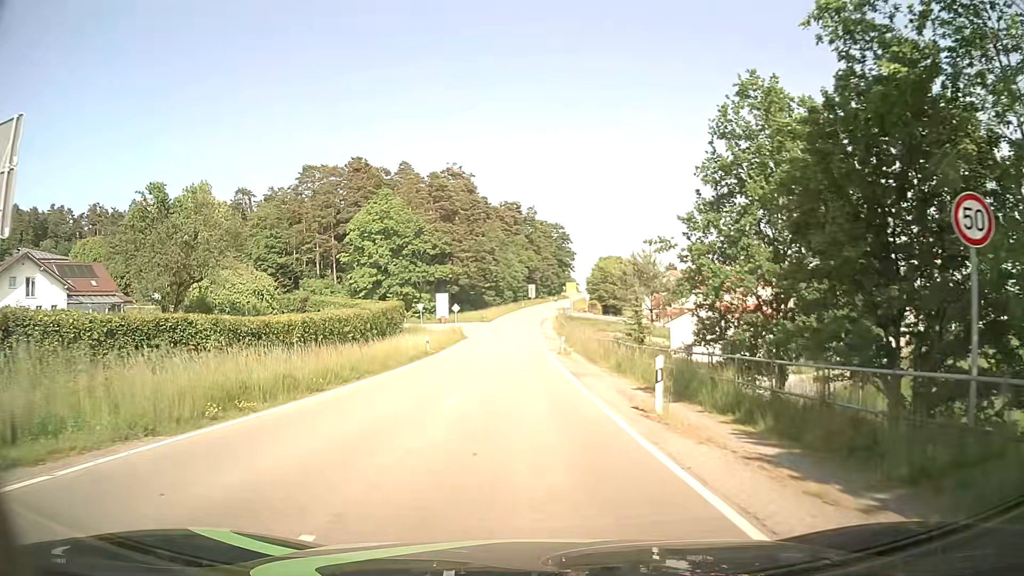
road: secondary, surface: asphalt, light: Day
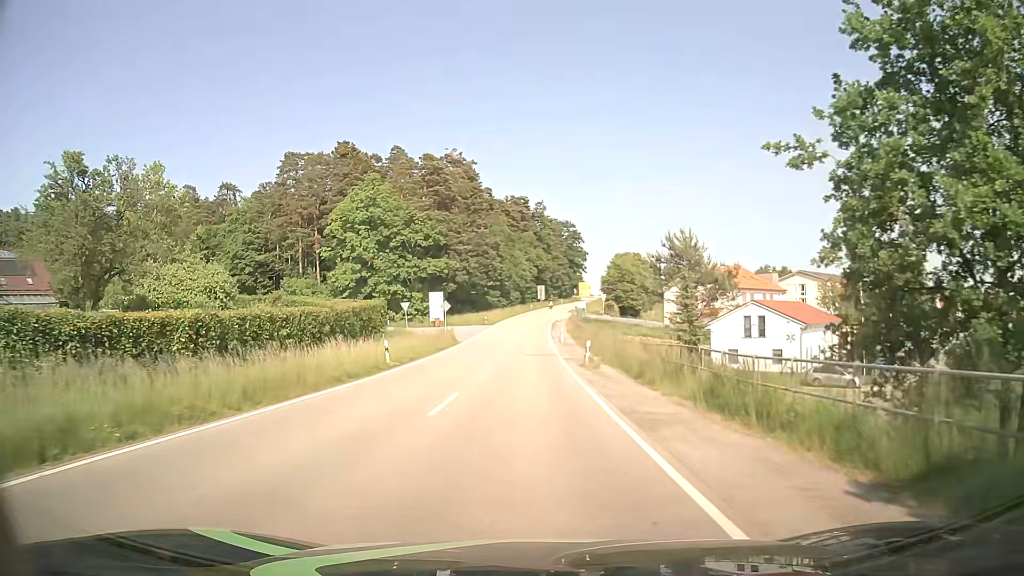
(+0.1, +13.3) m; 0°
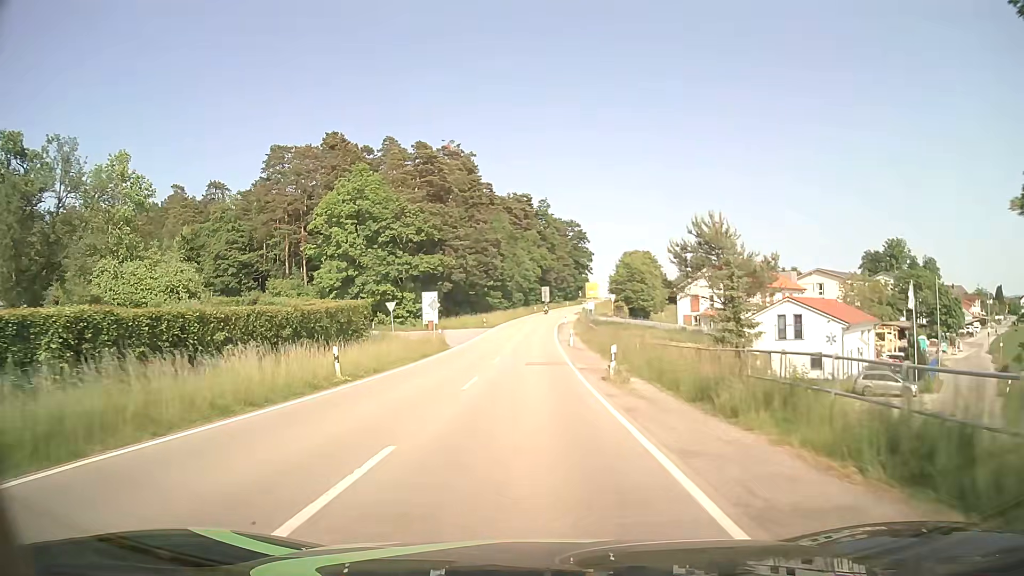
(-0.1, +7.5) m; -1°
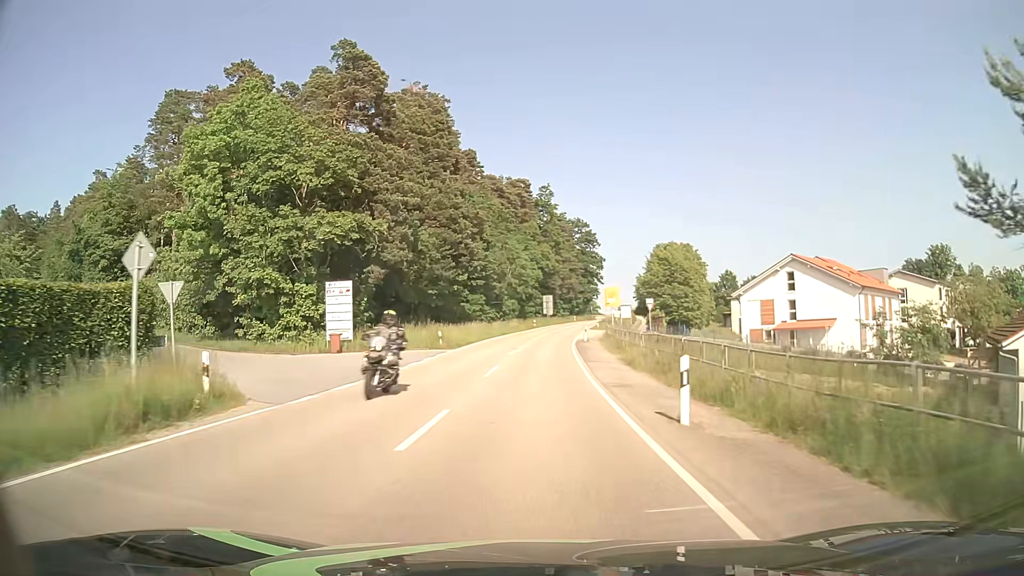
(0.0, +32.5) m; 0°
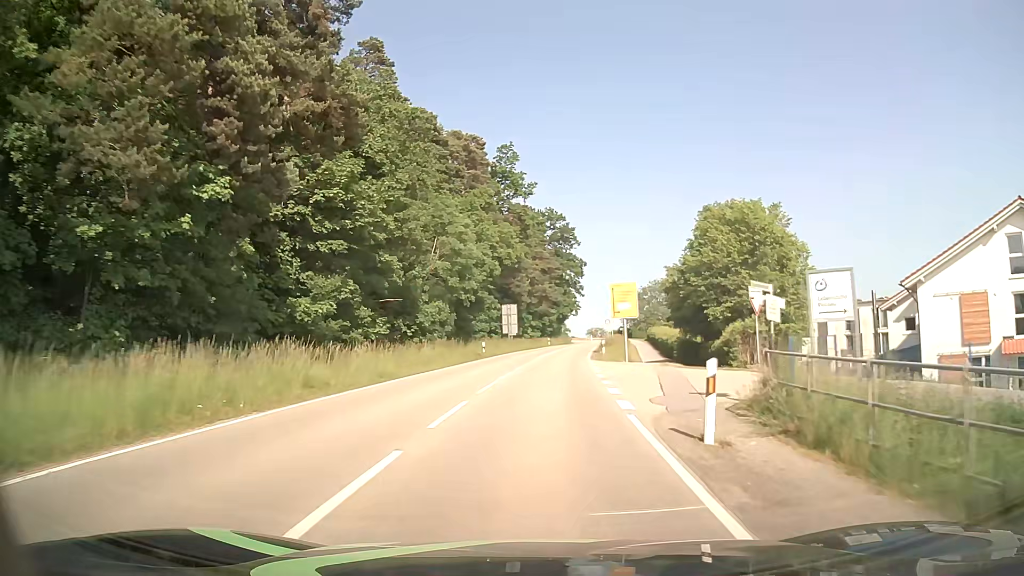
(+0.8, +39.6) m; +3°
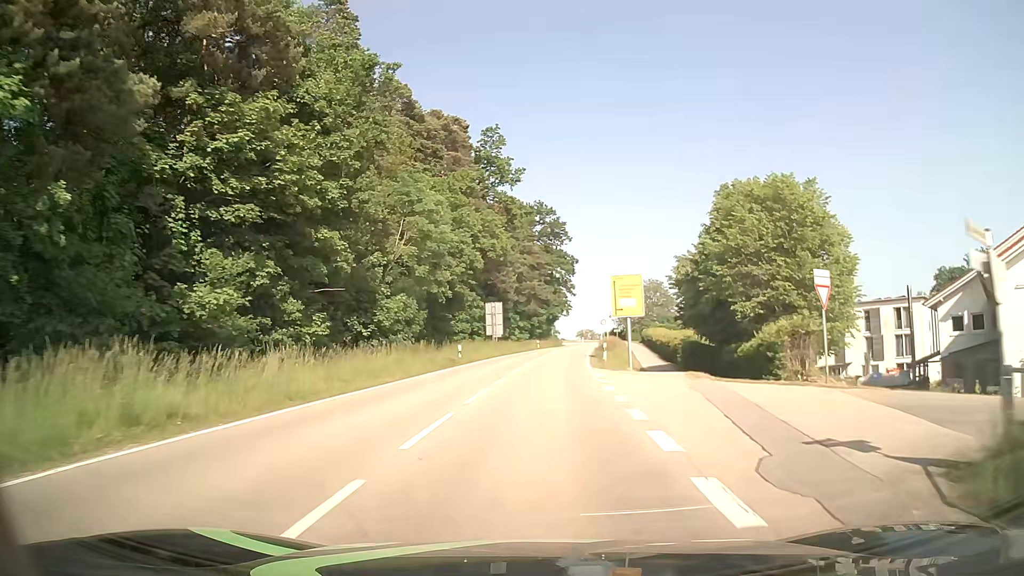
(+0.1, +7.7) m; +1°
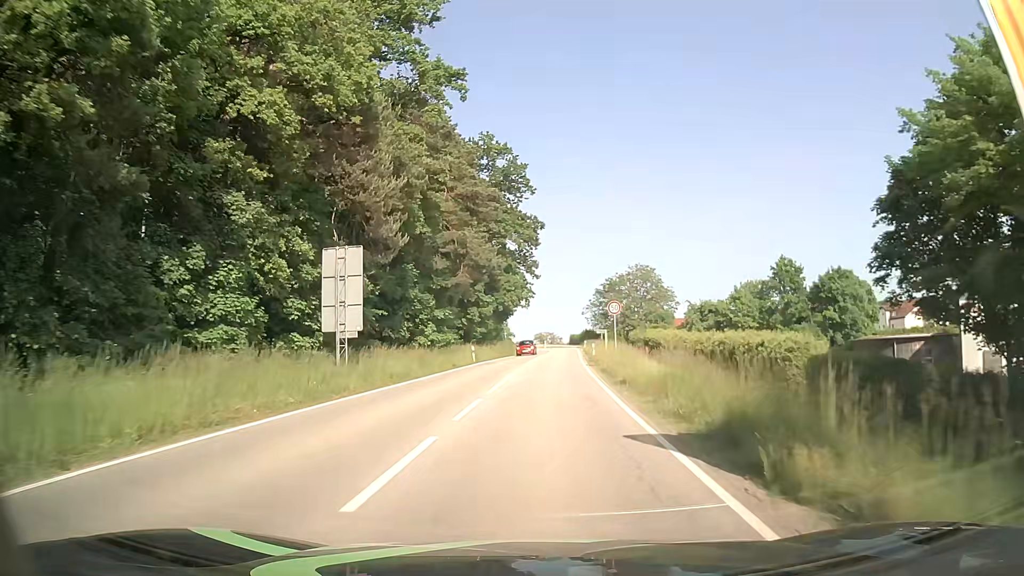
(+1.2, +38.8) m; +4°
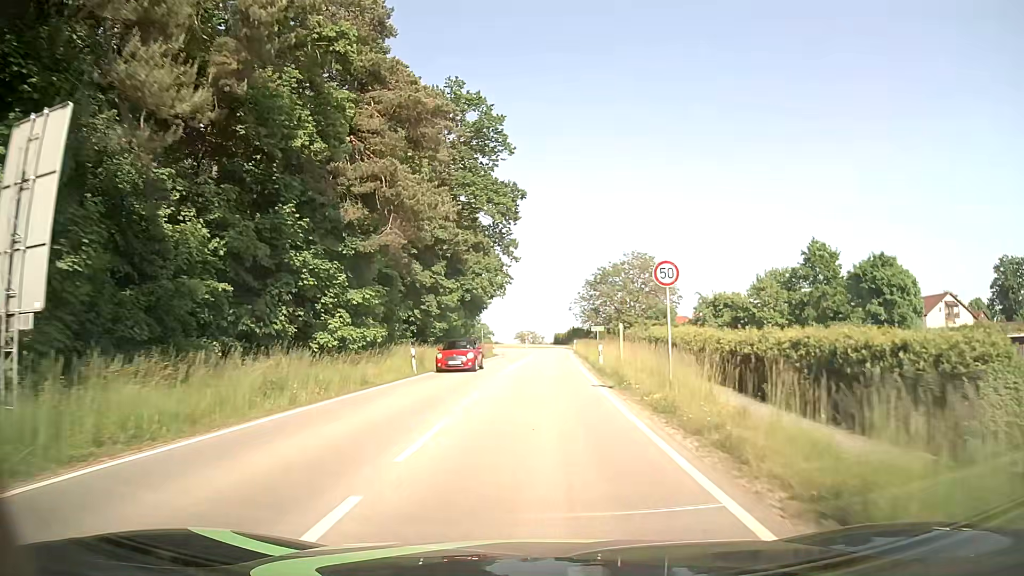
(+0.2, +15.7) m; +1°
(0, +10) (0, +20) (+1, +30) (+1, +40) (+1, +50) (+2, +60) (+2, +70) (+1, +80) (-1, +90) (-4, +99) m
